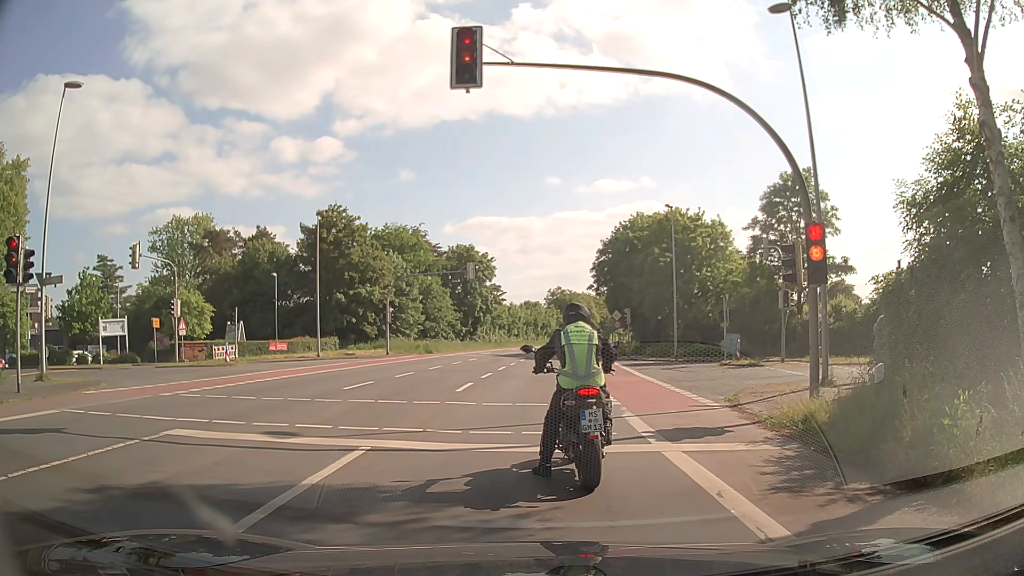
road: secondary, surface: asphalt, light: Day
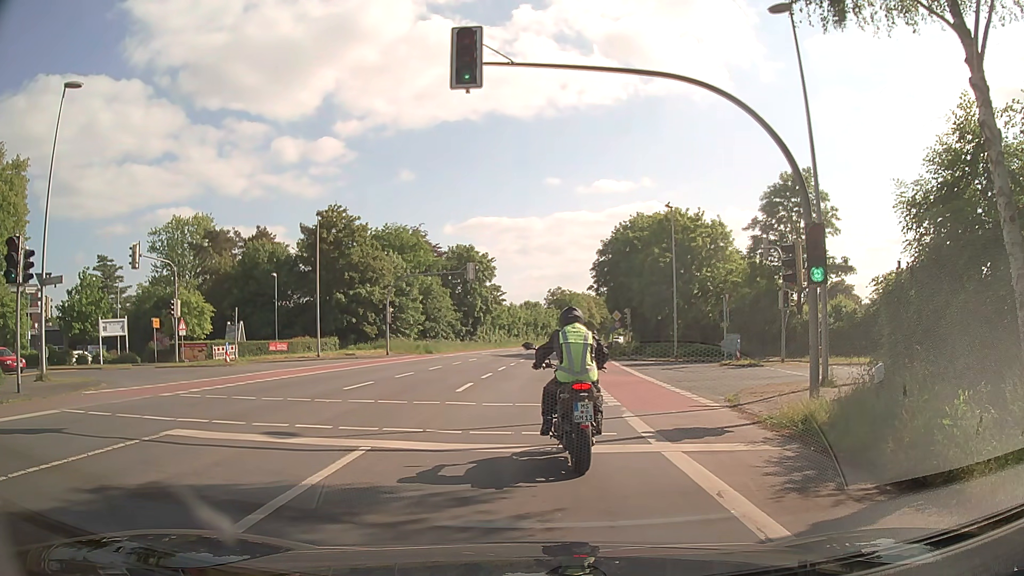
(0.0, 0.0) m; 0°
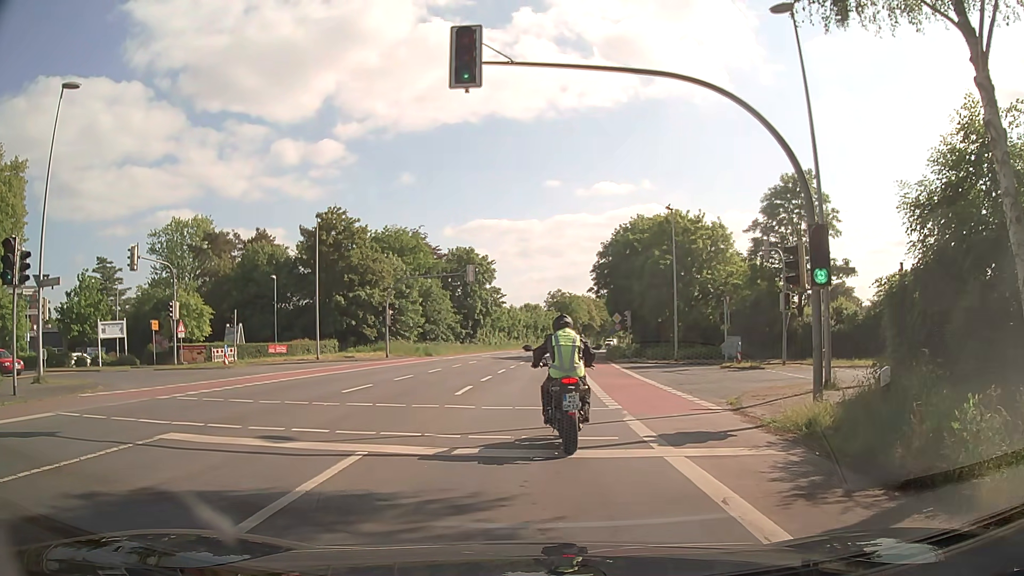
(0.0, +0.1) m; 0°
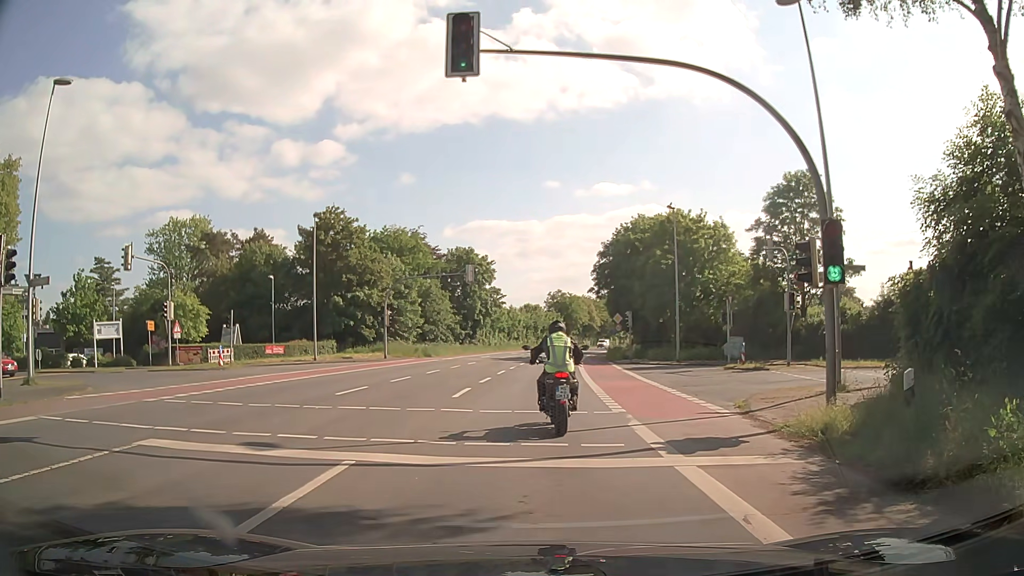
(0.0, +0.6) m; 0°
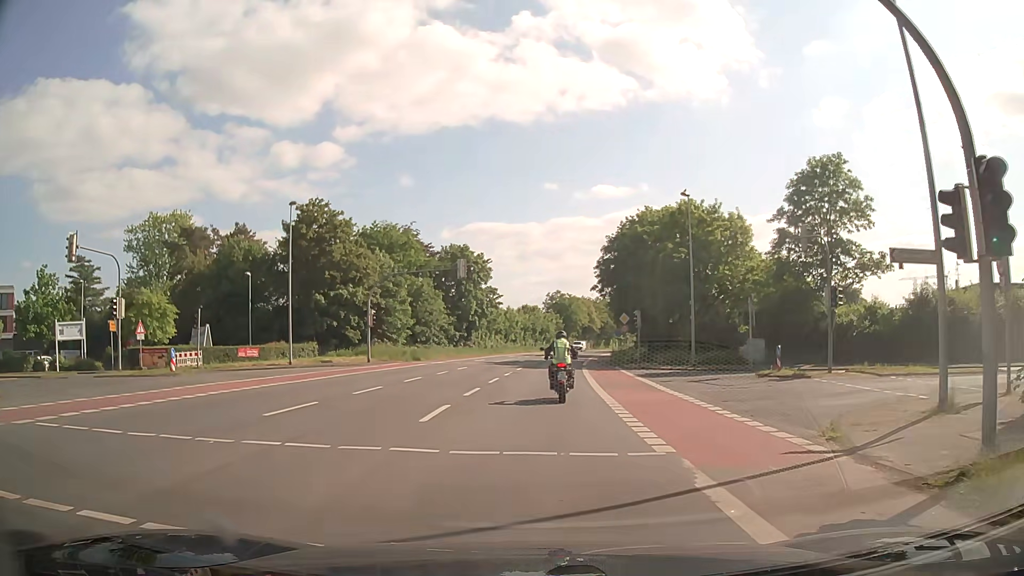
(+0.2, +4.9) m; +2°
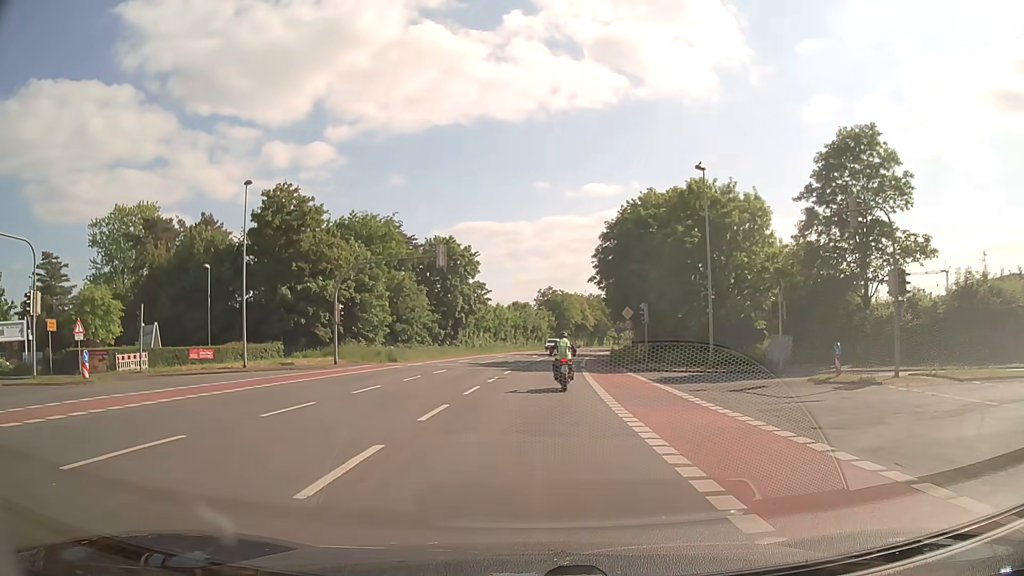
(+0.1, +6.1) m; +2°
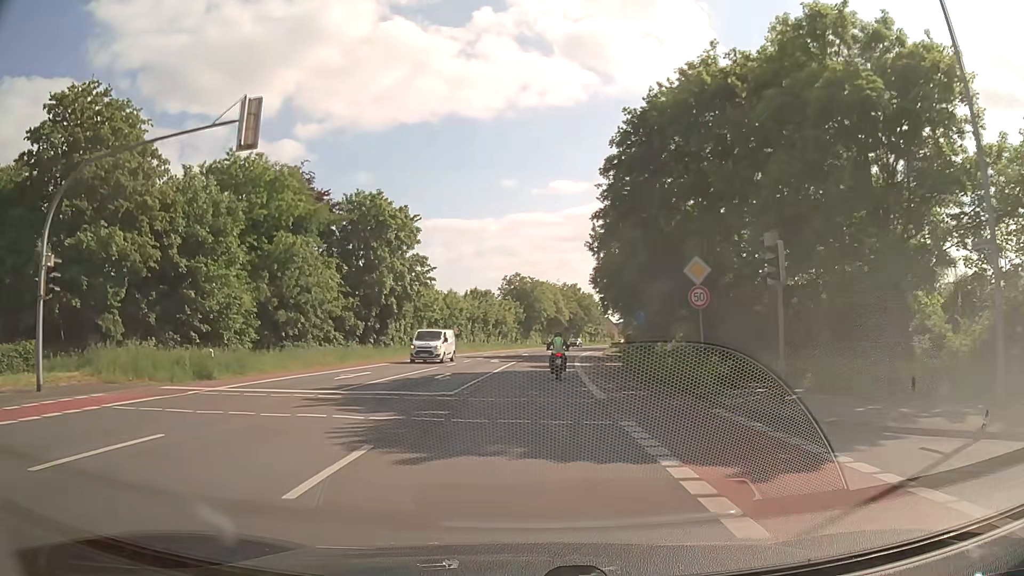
(+0.3, +24.7) m; +2°
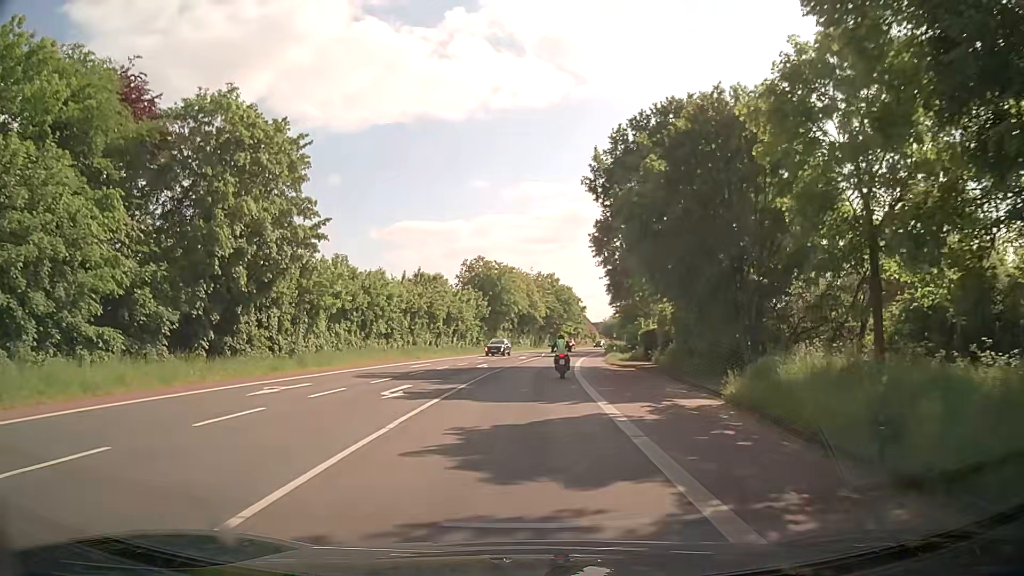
(+0.5, +26.2) m; +2°
(0, +10) (0, +20) (+1, +30) (+1, +40) (+2, +50) (+3, +60) (+5, +70) (+6, +80) (+8, +89) (+10, +99) m
